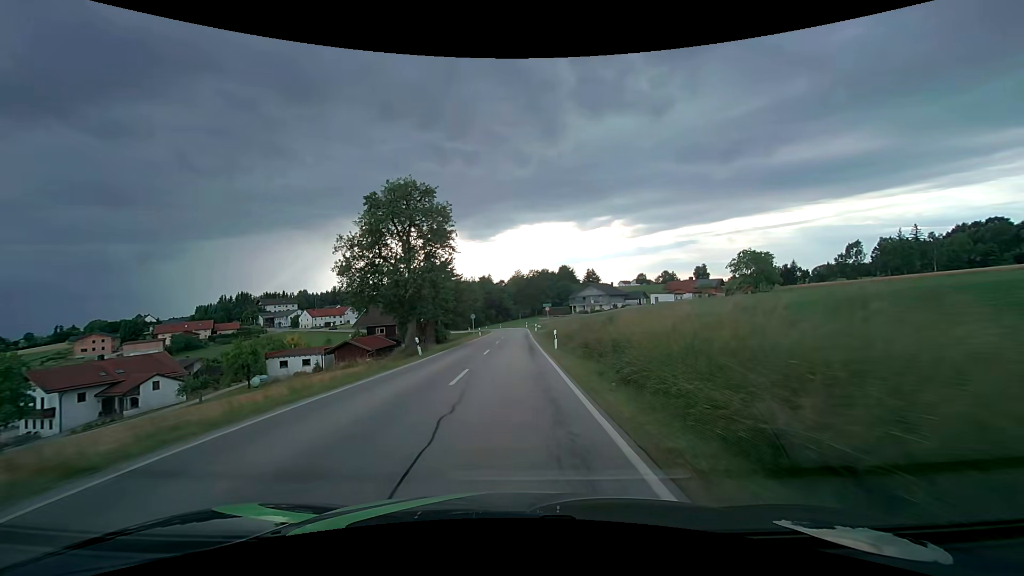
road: secondary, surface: asphalt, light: Day
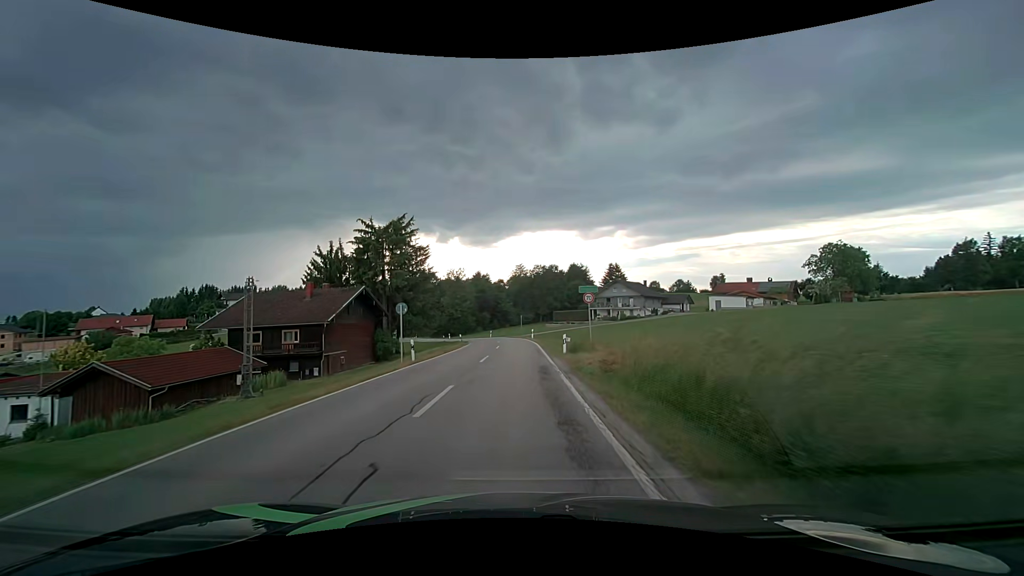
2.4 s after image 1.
(-0.1, +39.1) m; 0°
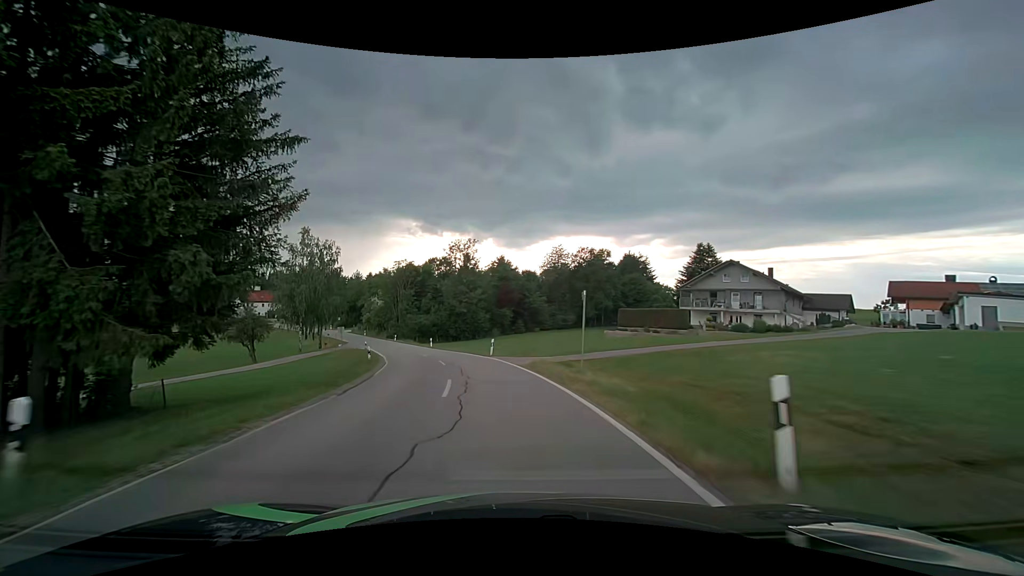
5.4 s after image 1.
(-0.6, +44.9) m; -3°
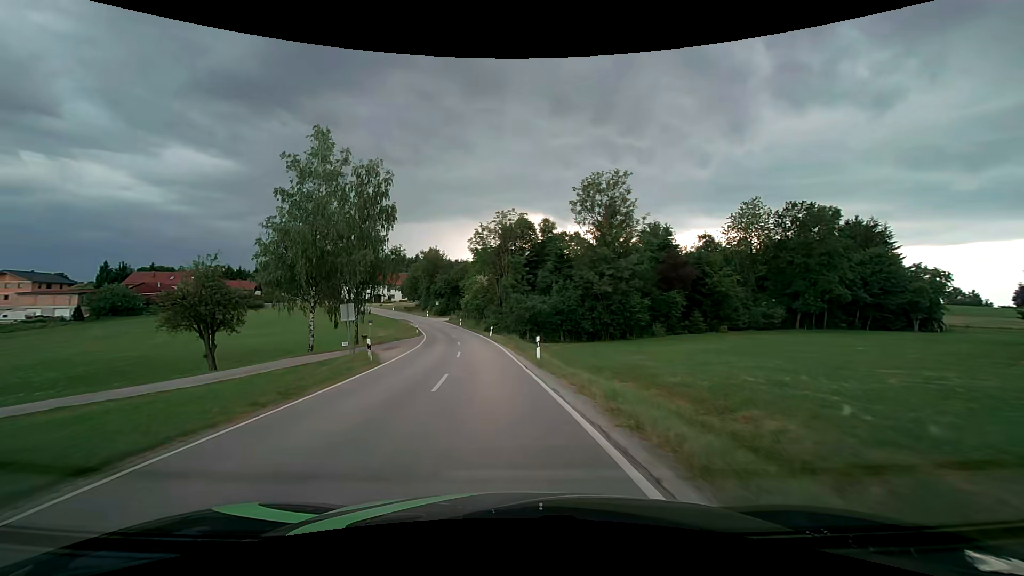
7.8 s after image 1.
(-4.7, +35.2) m; -15°
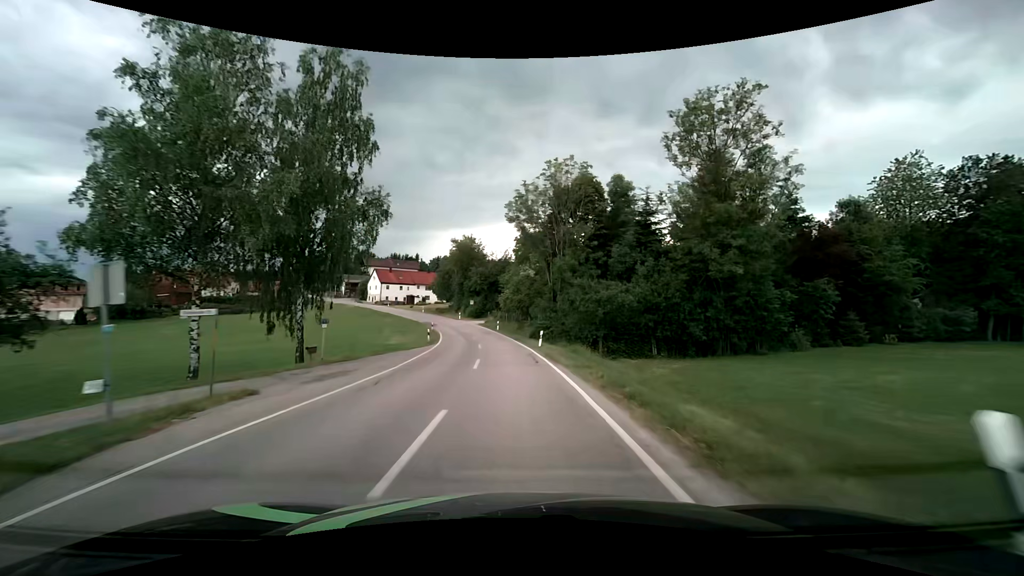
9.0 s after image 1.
(-1.0, +19.1) m; -5°
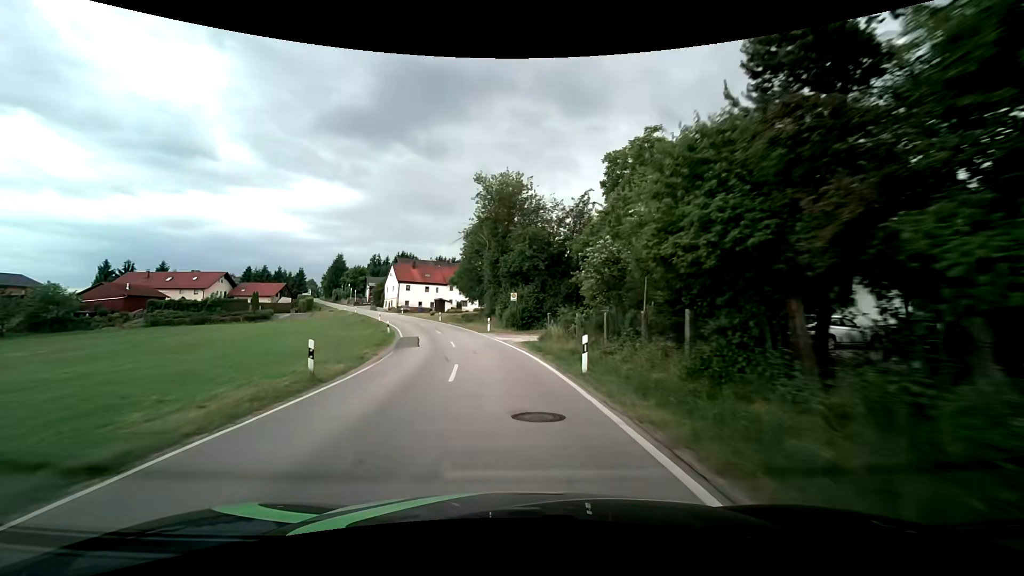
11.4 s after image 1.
(-2.1, +40.2) m; -7°
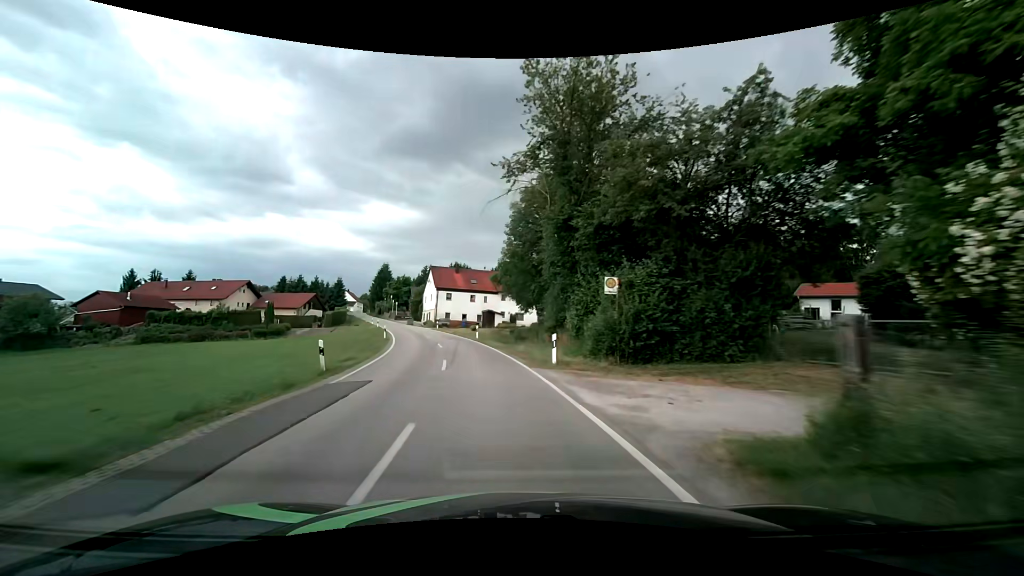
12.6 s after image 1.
(-1.2, +20.4) m; -7°
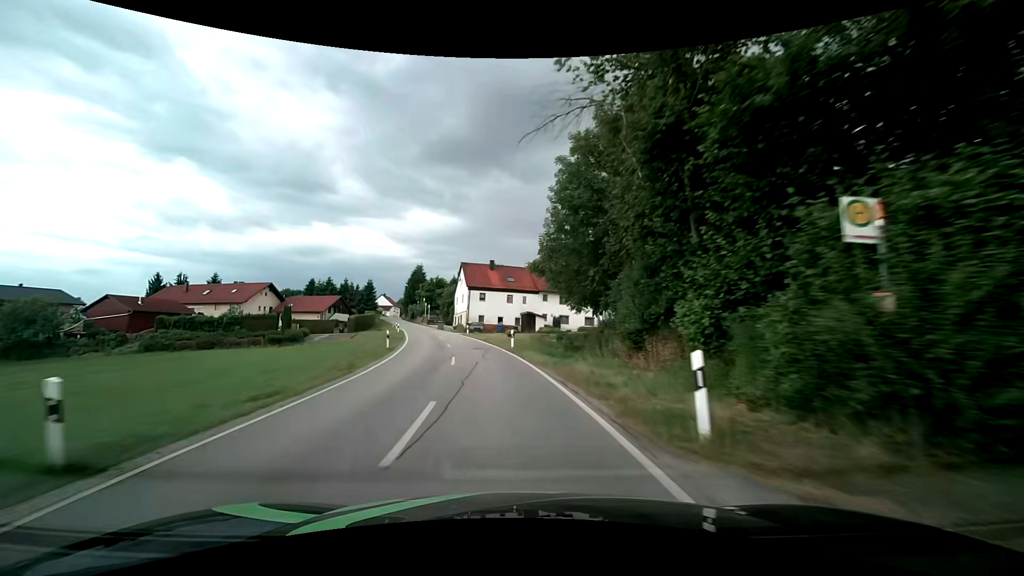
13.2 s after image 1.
(-0.5, +10.0) m; -5°
(0, +10) (-1, +20) (-3, +30) (-4, +40) (-7, +49) (-9, +59) (-12, +69) (-14, +78) (-17, +88) (-20, +98) m
